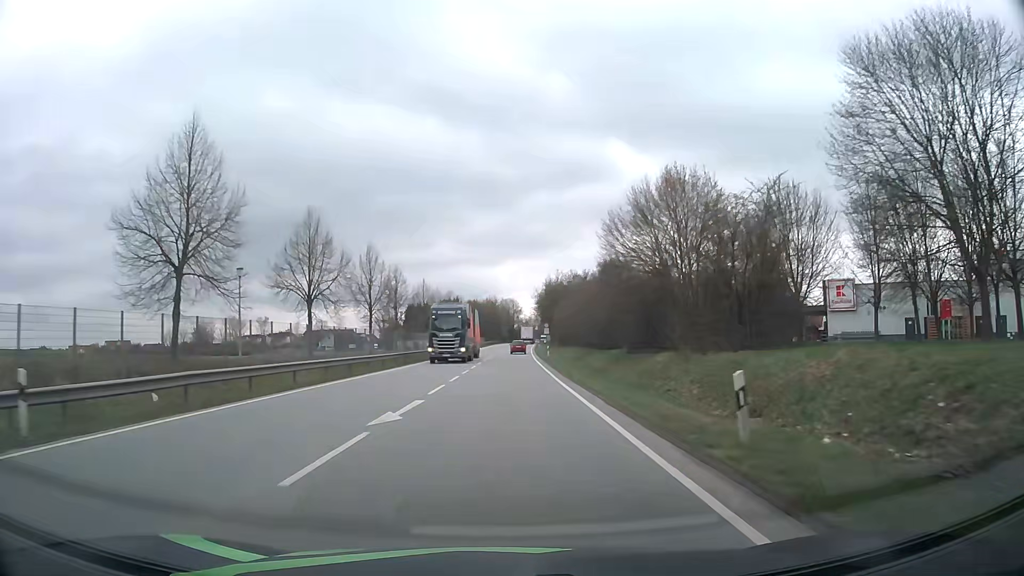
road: primary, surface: asphalt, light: Day
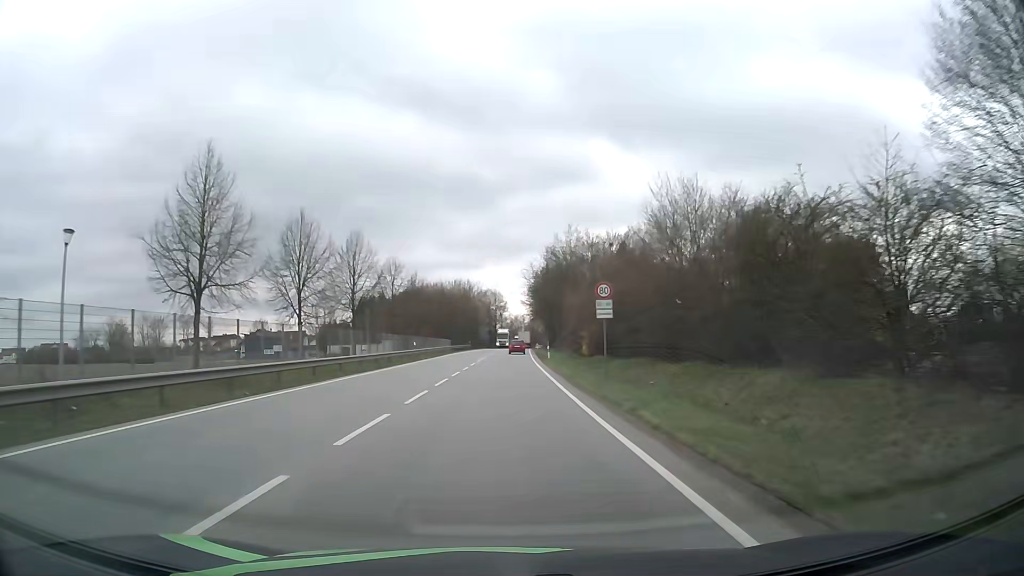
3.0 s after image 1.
(+0.9, +57.1) m; +2°
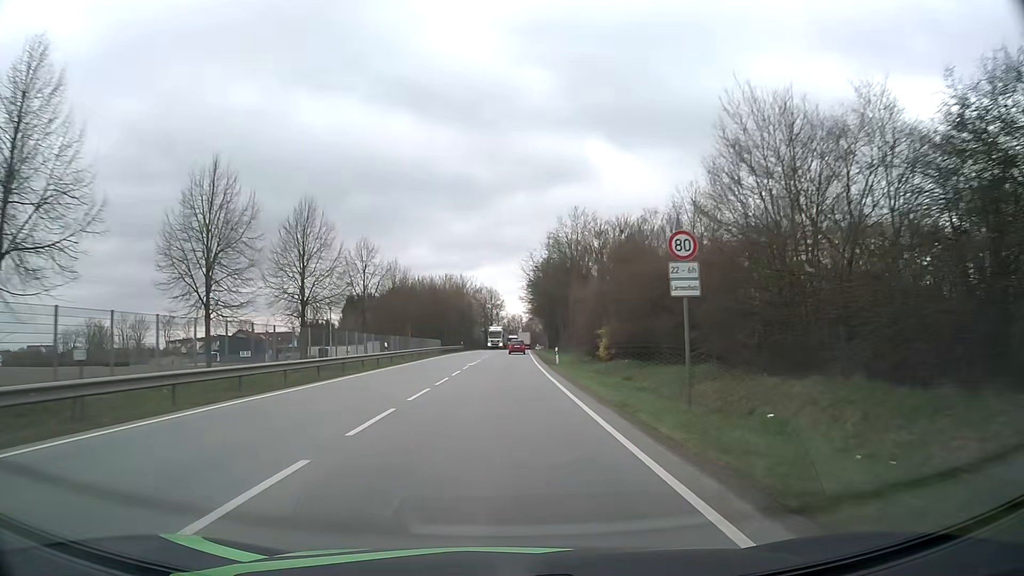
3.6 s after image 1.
(0.0, +11.4) m; 0°
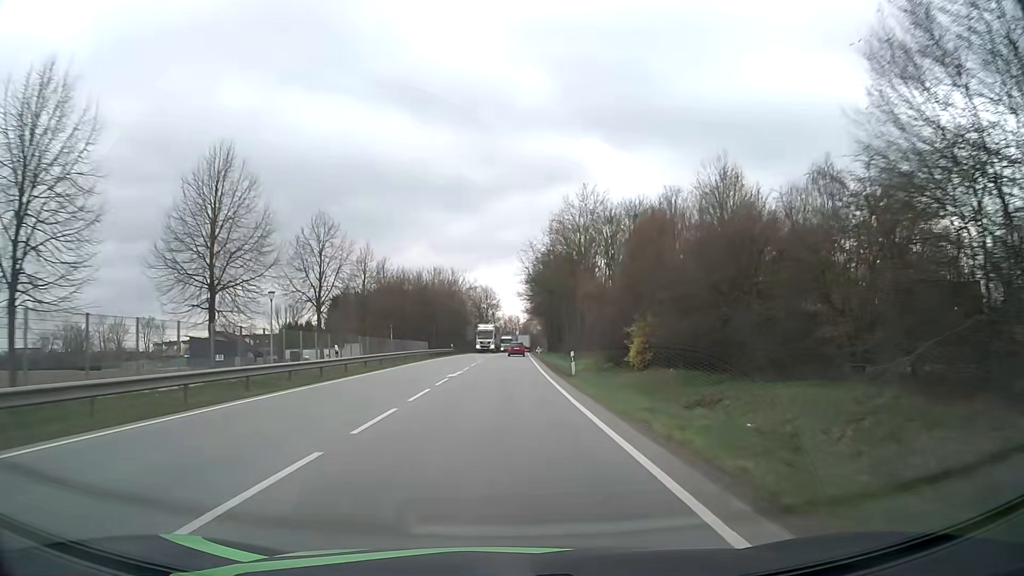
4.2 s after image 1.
(0.0, +11.4) m; 0°
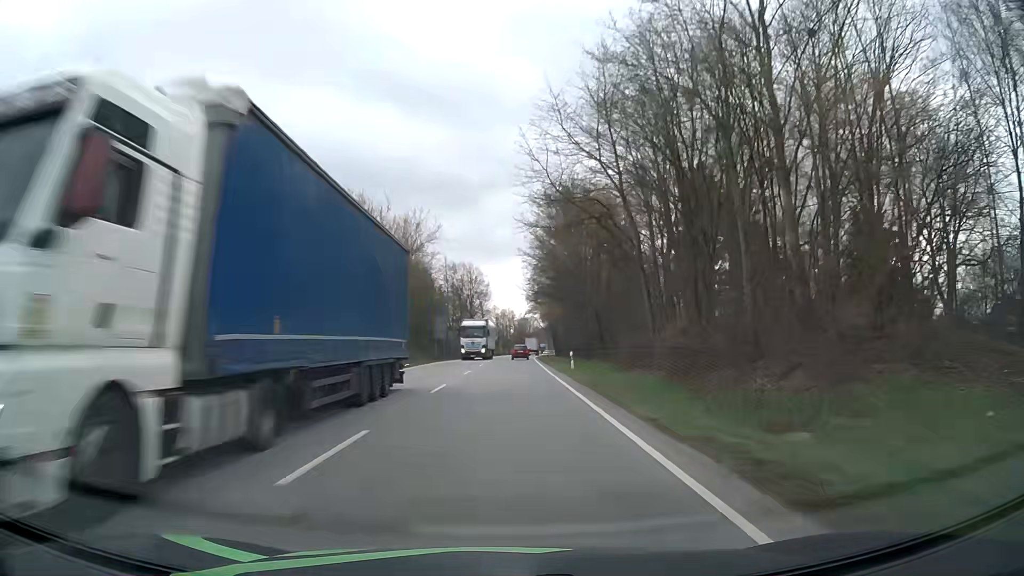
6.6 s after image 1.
(+0.2, +45.6) m; +1°
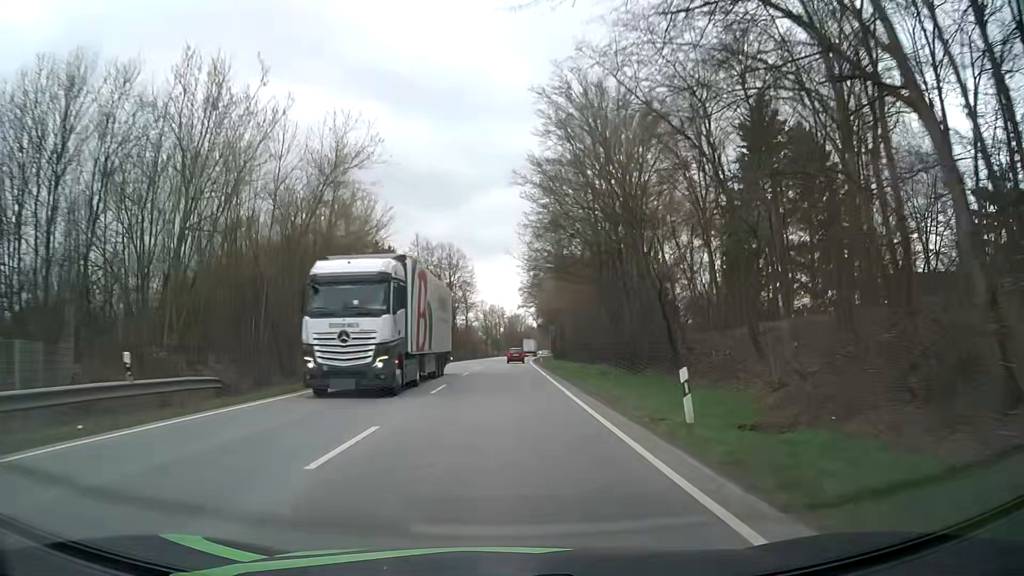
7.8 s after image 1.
(+0.1, +22.8) m; 0°
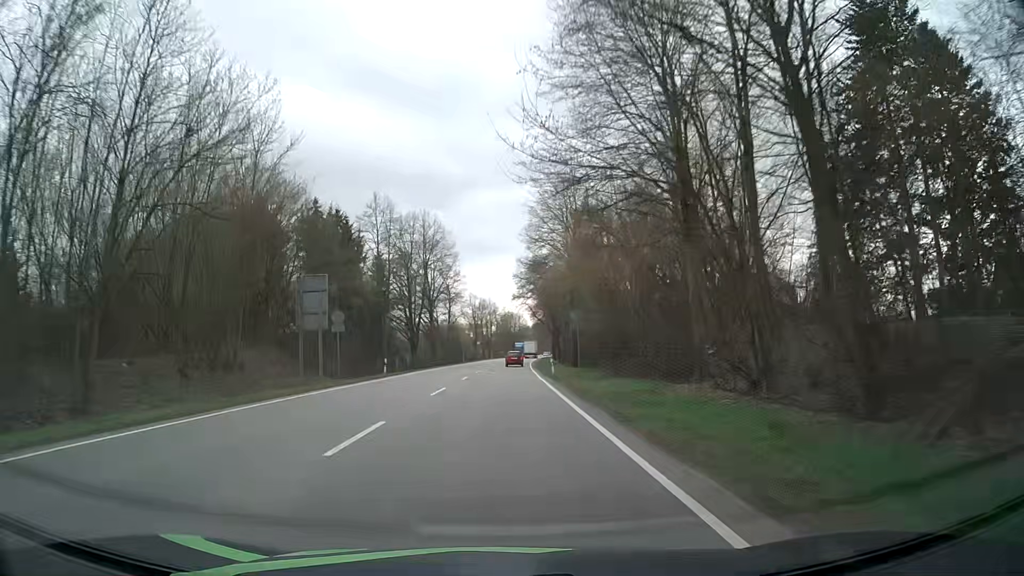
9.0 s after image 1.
(+0.2, +22.8) m; +1°
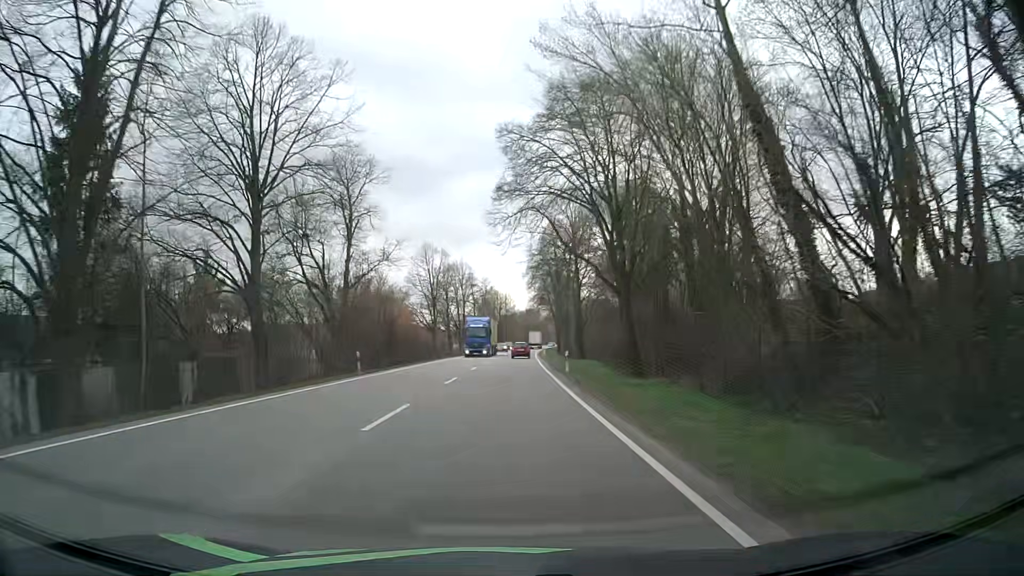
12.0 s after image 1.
(+0.3, +57.1) m; +1°
(0, +10) (0, +20) (+1, +30) (+1, +40) (+1, +50) (+2, +60) (+2, +70) (+3, +80) (+3, +90) (+4, +100) m
